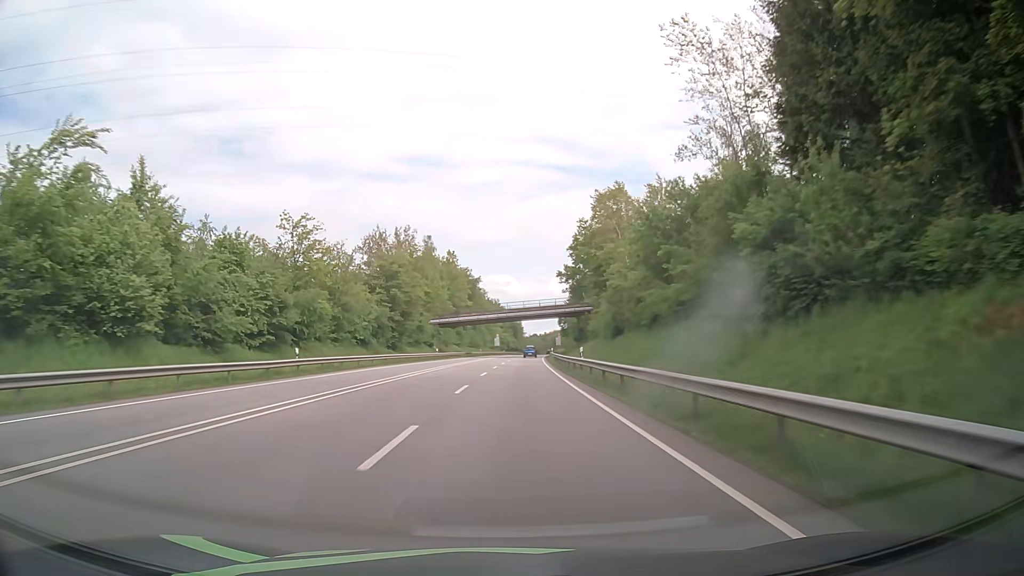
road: primary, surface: asphalt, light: Day
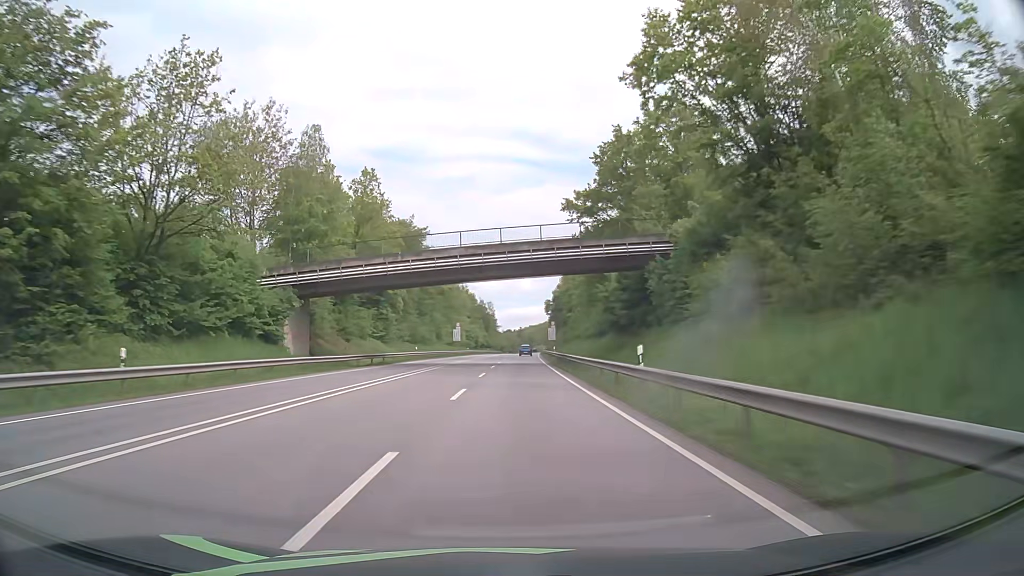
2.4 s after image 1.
(+1.5, +63.4) m; +3°
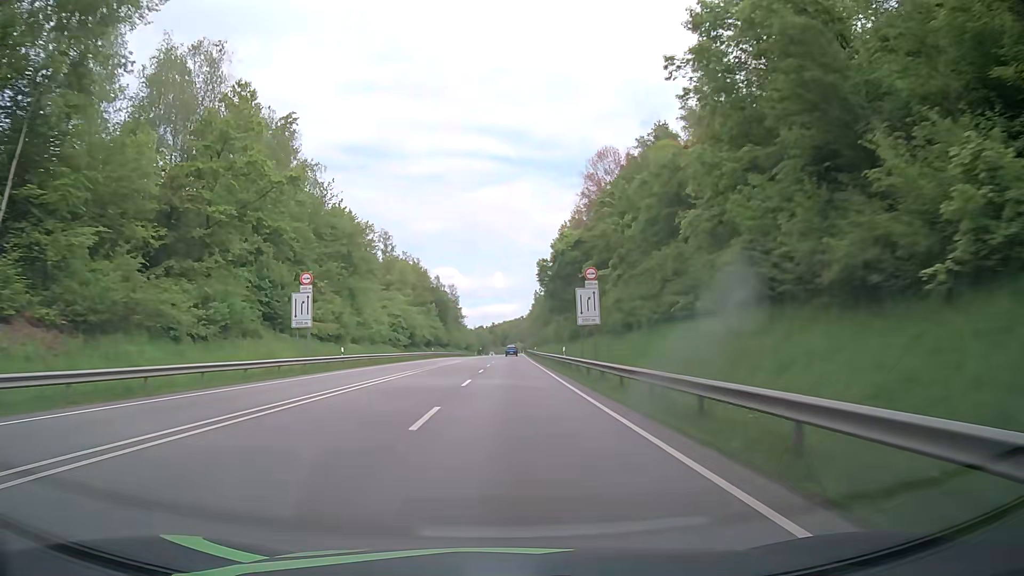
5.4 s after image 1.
(+1.7, +78.3) m; +2°
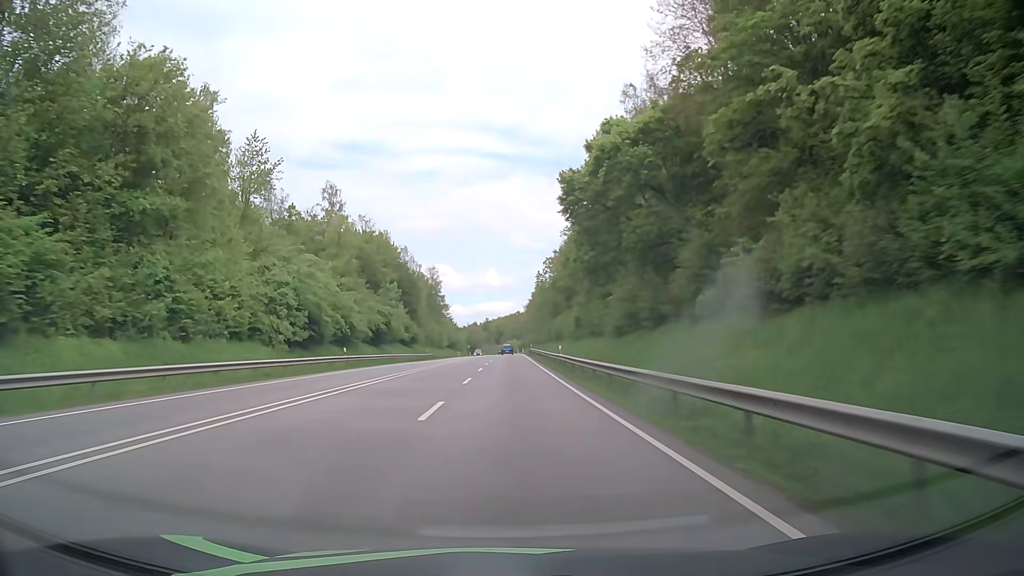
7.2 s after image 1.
(+0.3, +47.0) m; +1°
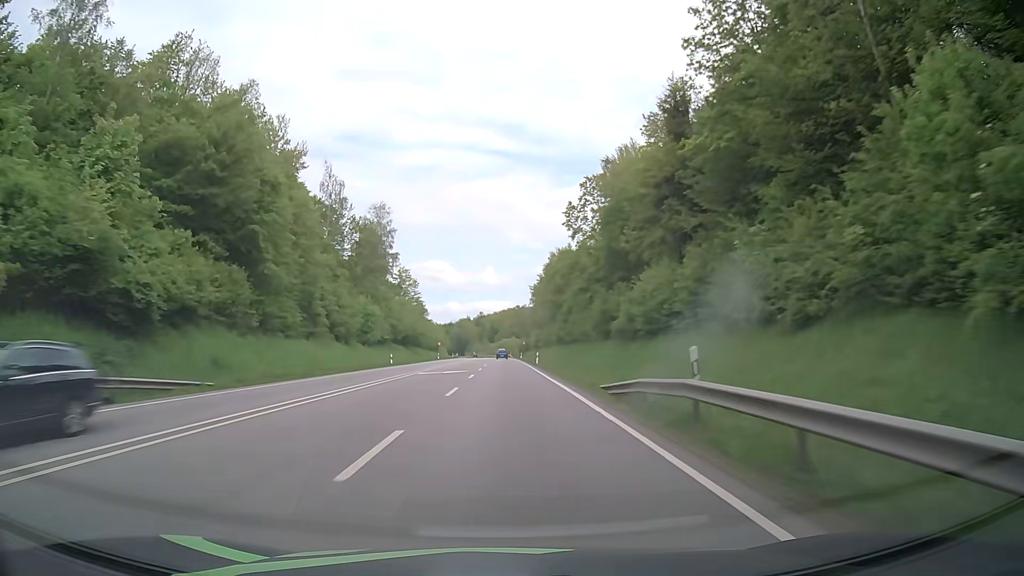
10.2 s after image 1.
(-0.1, +78.5) m; 0°
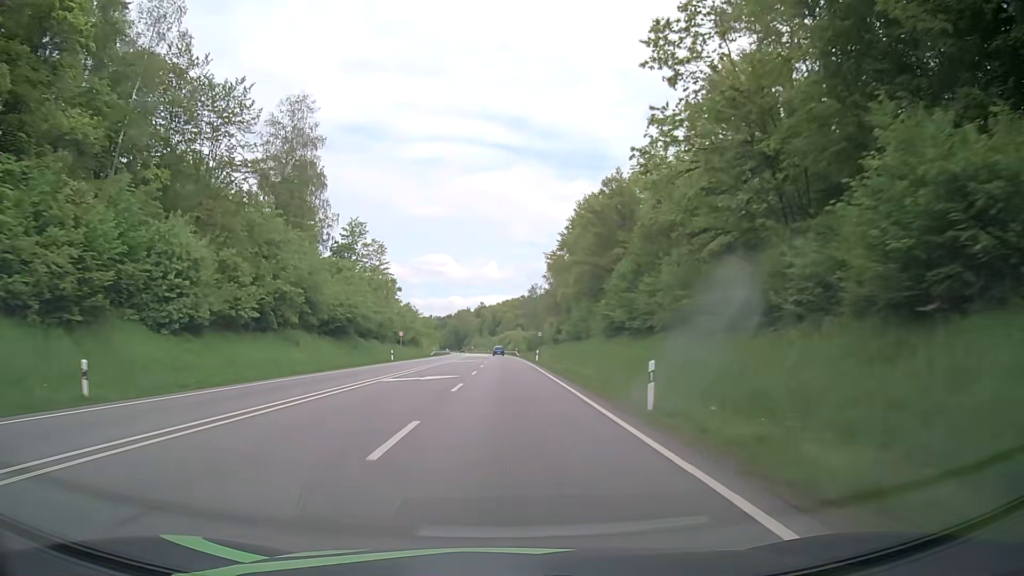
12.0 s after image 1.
(+0.1, +47.2) m; 0°
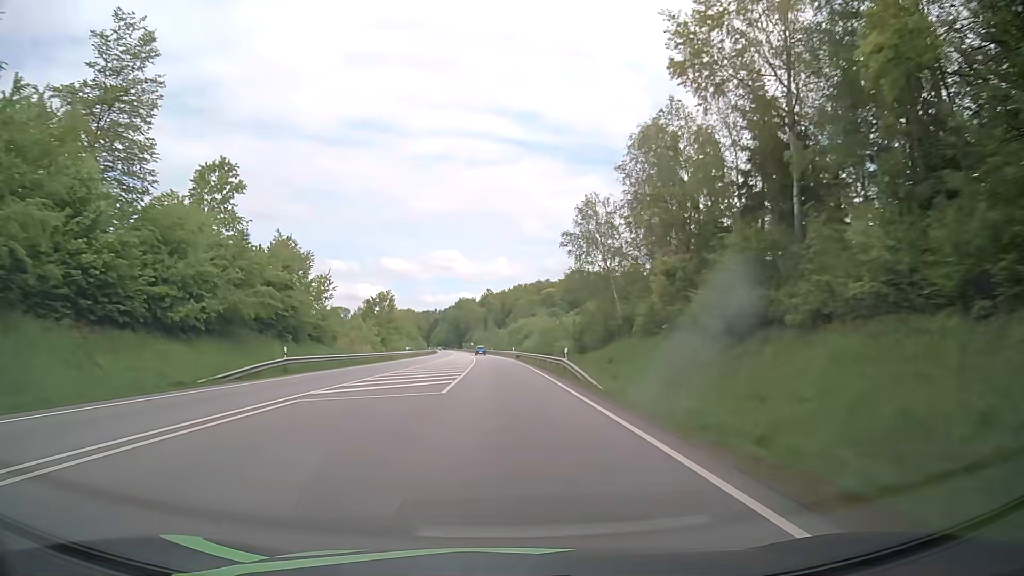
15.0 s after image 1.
(-0.6, +79.3) m; -1°
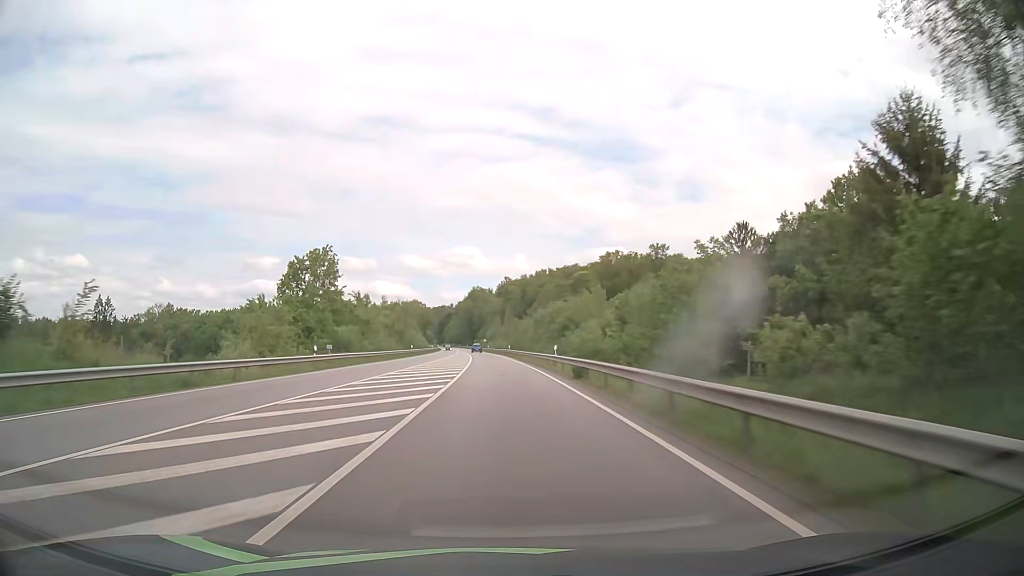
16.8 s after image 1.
(-0.6, +47.7) m; -1°
(0, +10) (0, +20) (0, +30) (-1, +40) (-1, +50) (-1, +60) (-2, +70) (-2, +80) (-3, +90) (-4, +100) m
